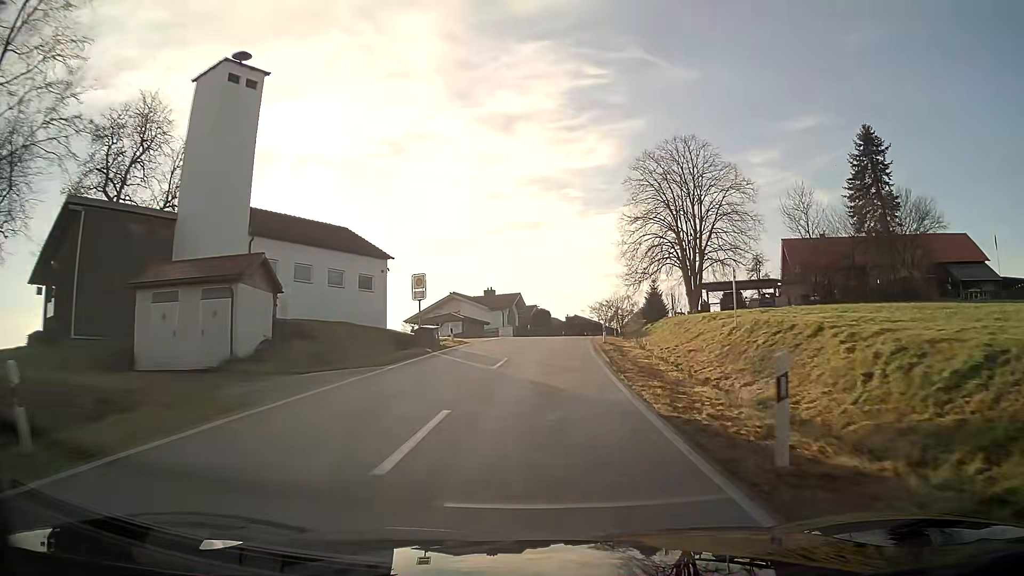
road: tertiary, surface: asphalt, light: Day
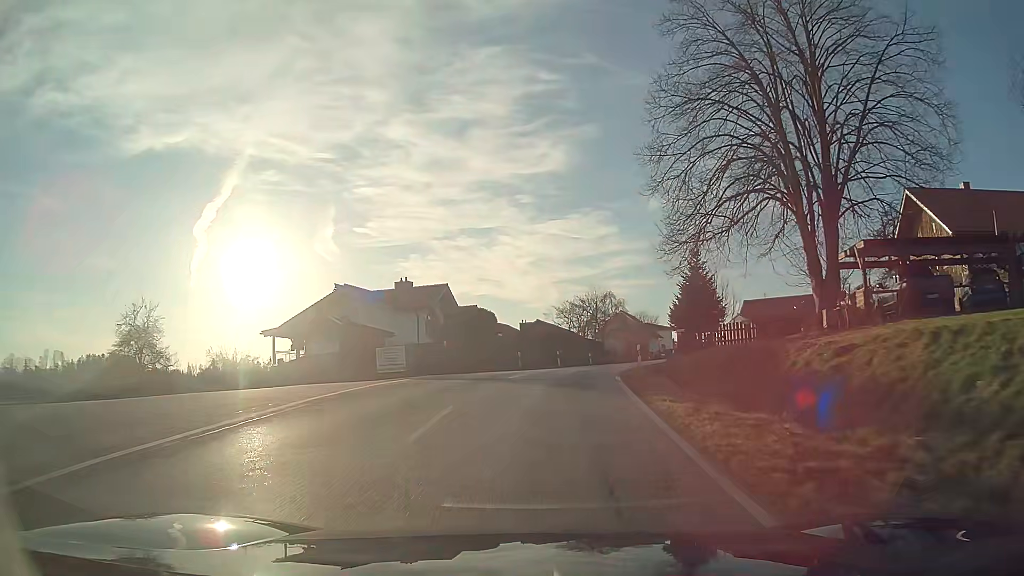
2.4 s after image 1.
(+1.3, +34.9) m; +5°
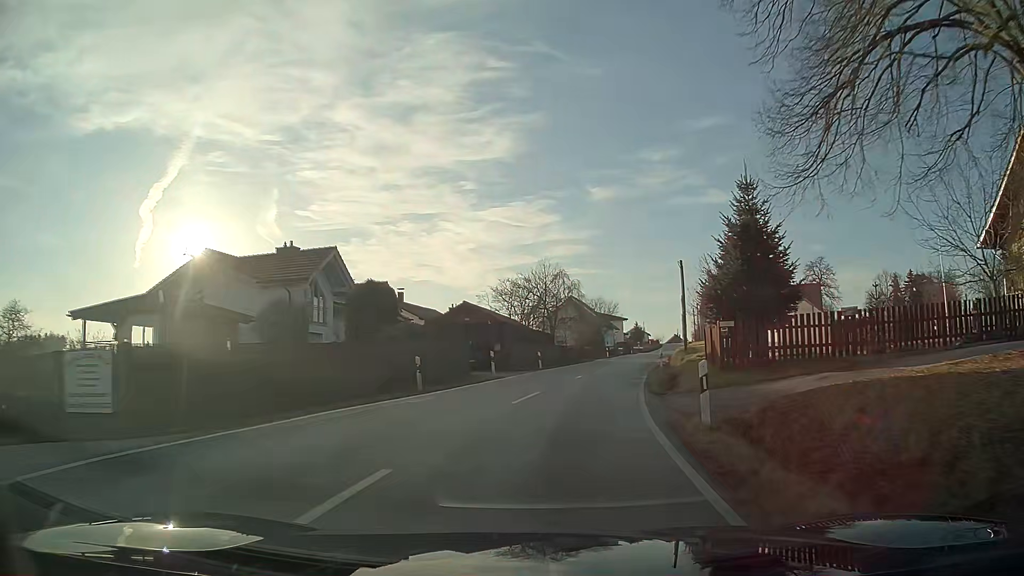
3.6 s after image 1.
(+0.7, +17.1) m; +6°
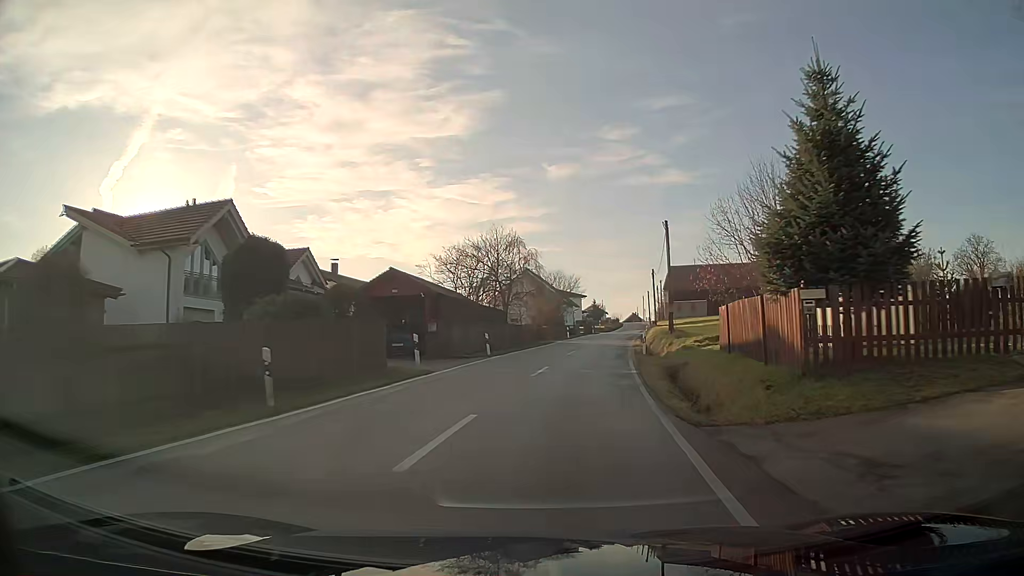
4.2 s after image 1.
(+0.3, +8.5) m; +4°
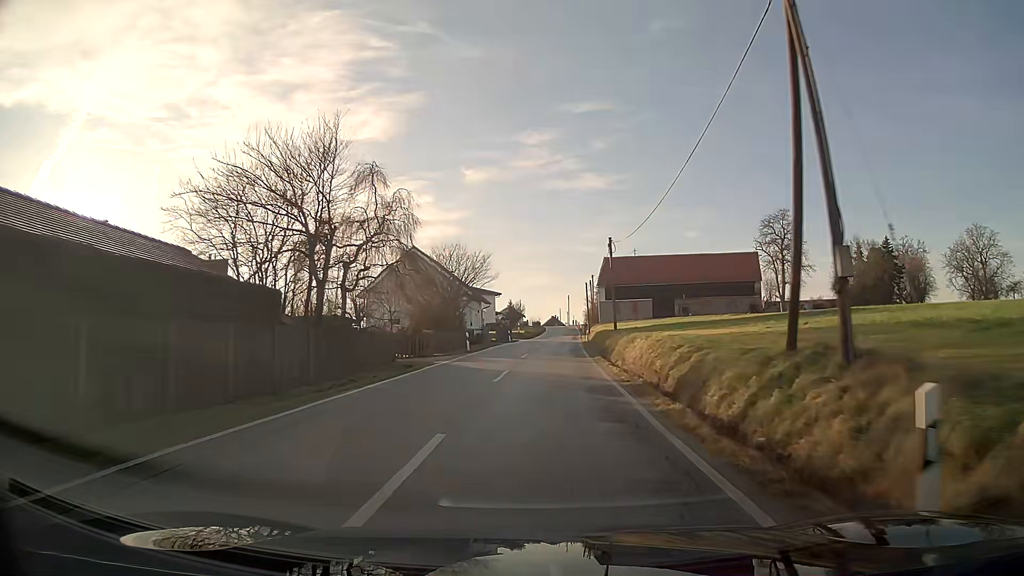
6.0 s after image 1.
(+1.8, +26.0) m; +6°
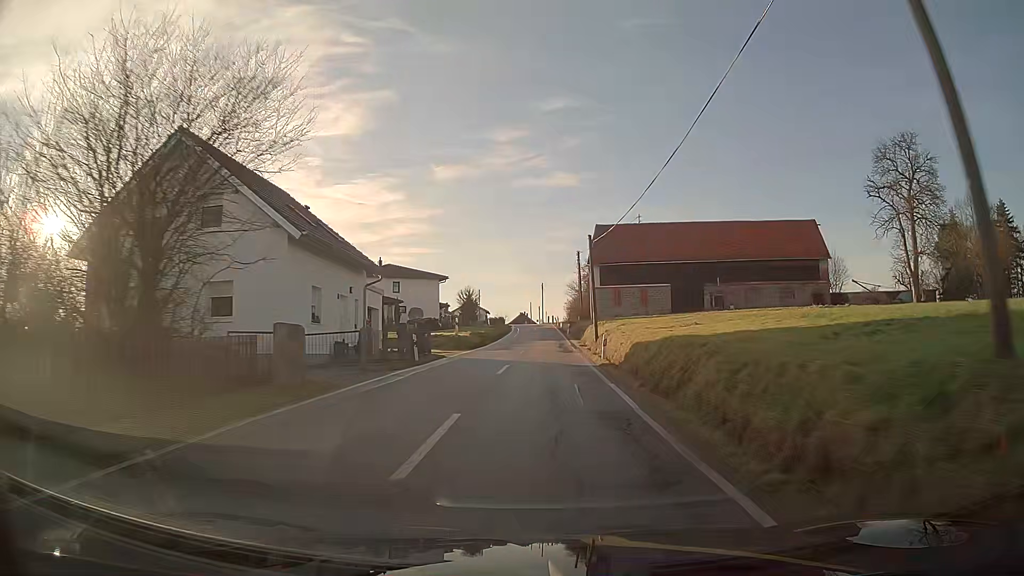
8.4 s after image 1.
(+0.9, +35.0) m; +3°
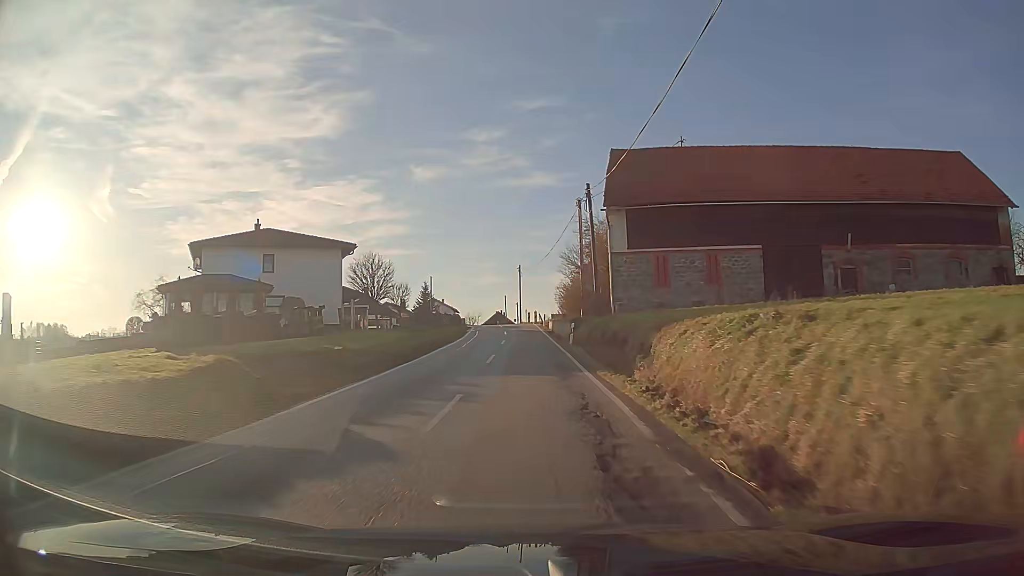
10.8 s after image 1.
(+0.5, +34.1) m; +1°
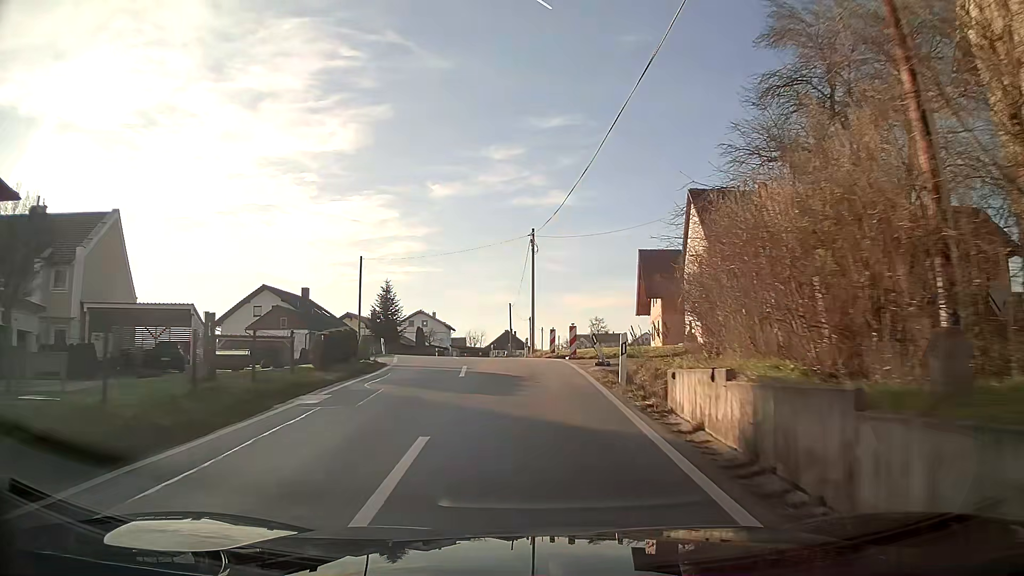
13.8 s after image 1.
(-0.5, +40.8) m; -1°
